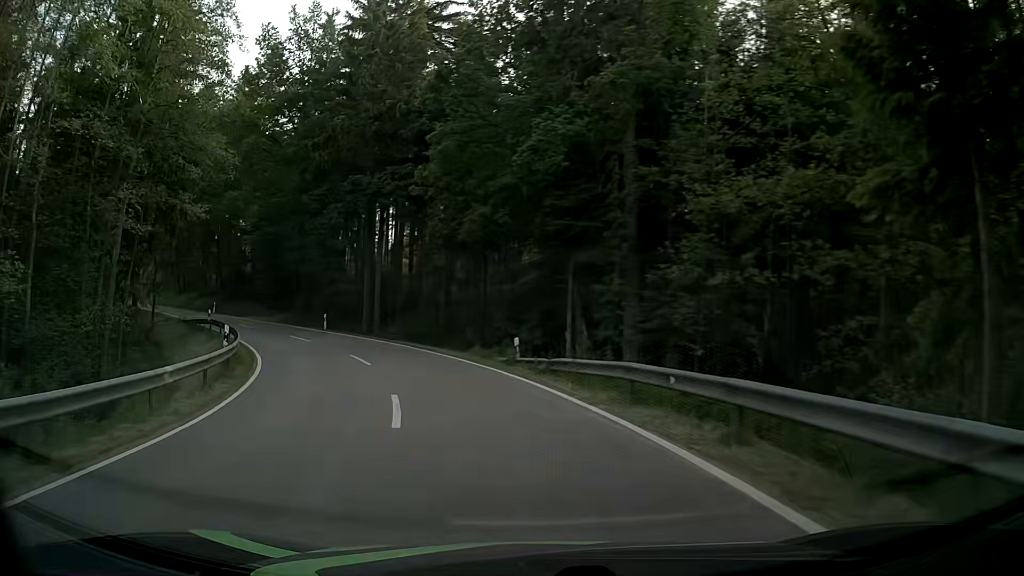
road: tertiary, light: Day
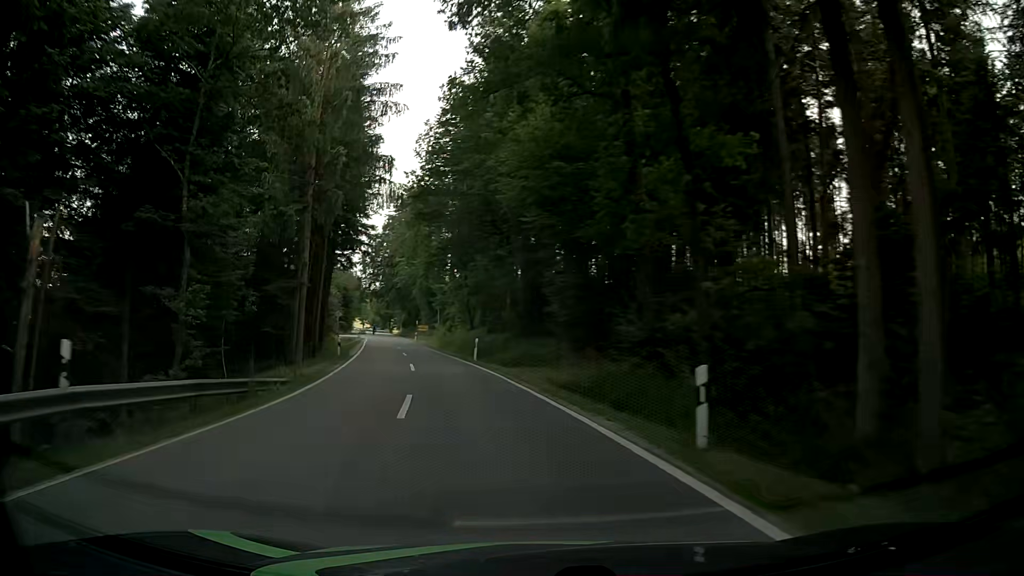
(-9.6, +32.3) m; -32°
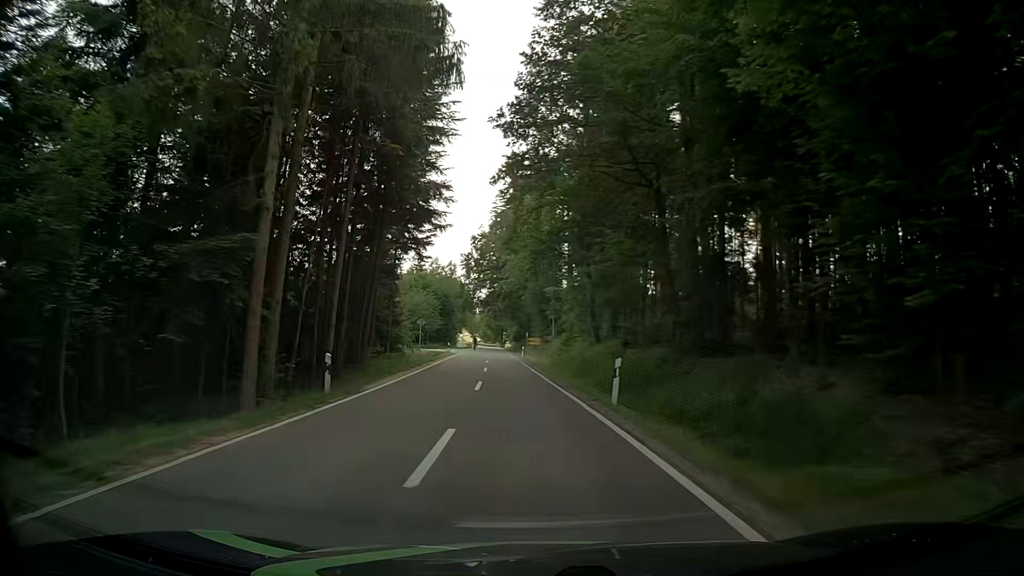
(-1.8, +17.3) m; -11°
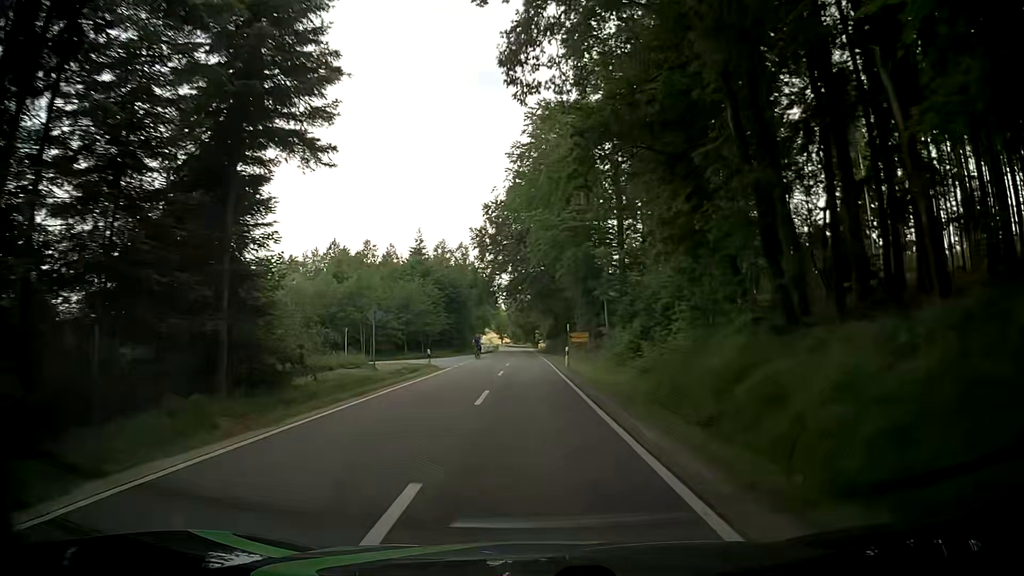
(-1.0, +27.9) m; -3°
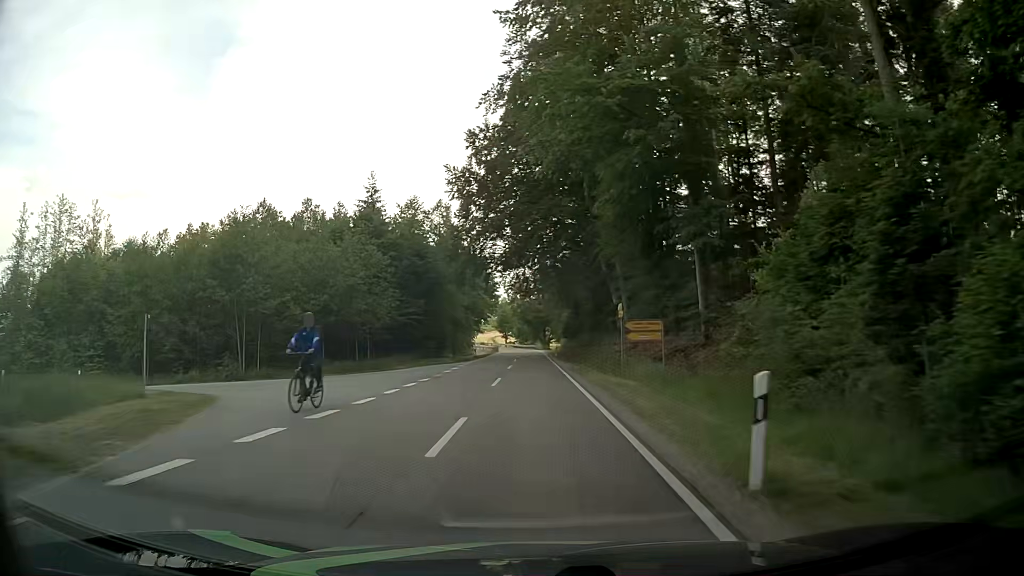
(0.0, +30.1) m; 0°
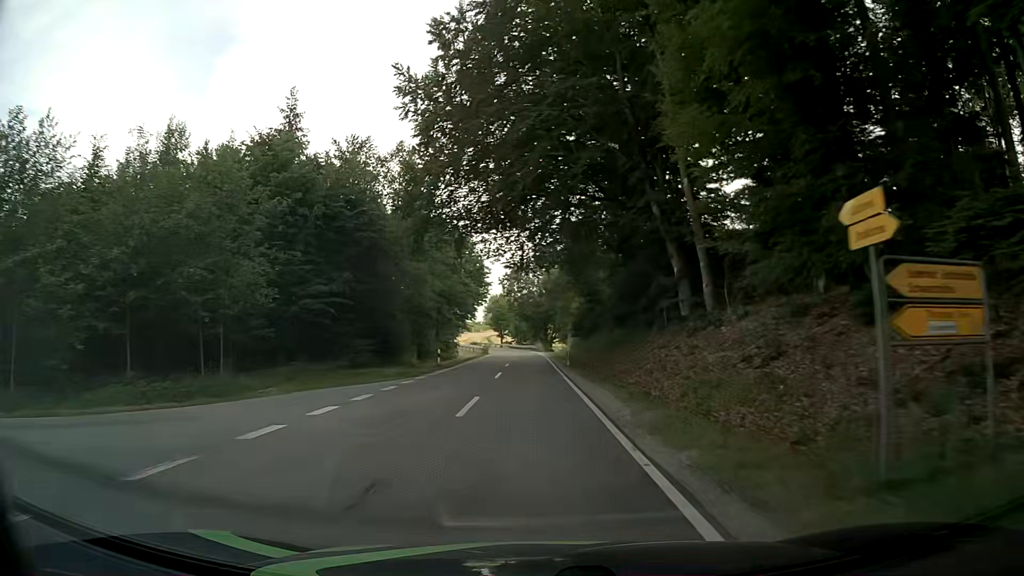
(0.0, +20.6) m; 0°
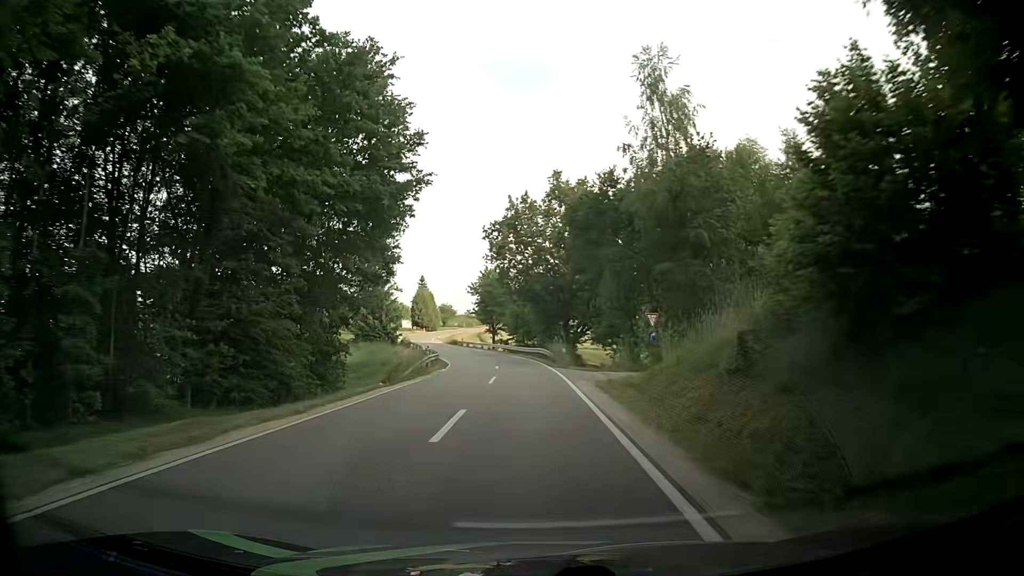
(0.0, +50.3) m; 0°
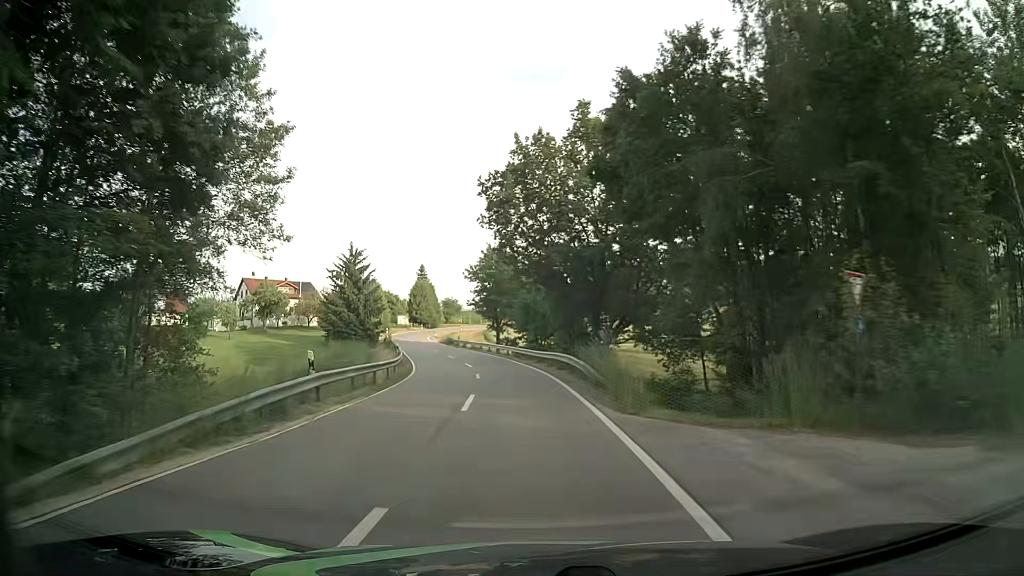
(-0.1, +19.6) m; -1°
(0, +10) (-1, +20) (-2, +30) (-3, +40) (-5, +50) (-7, +59) (-9, +69) (-12, +79) (-15, +88) (-17, +98) m
